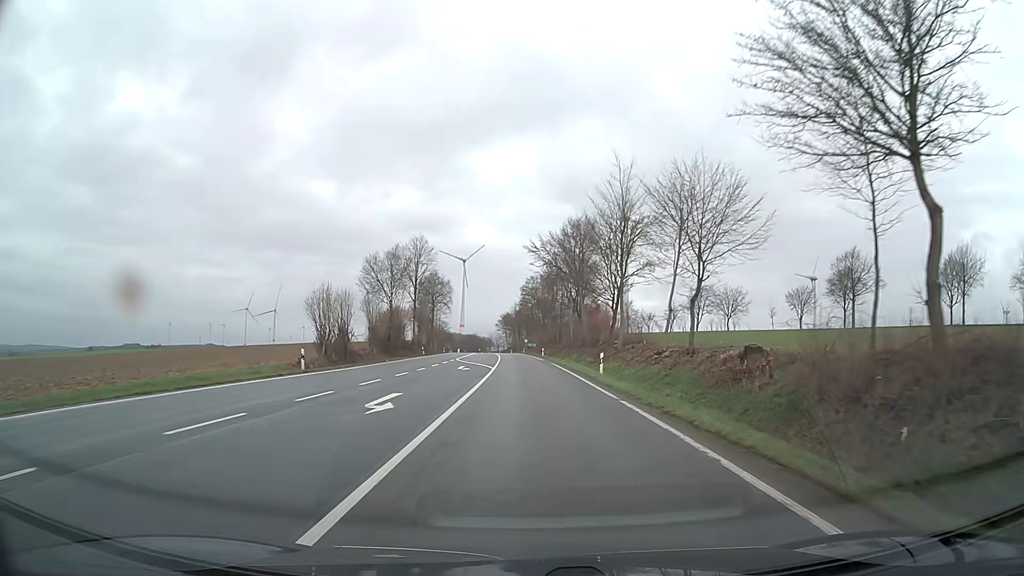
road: primary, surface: asphalt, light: Day
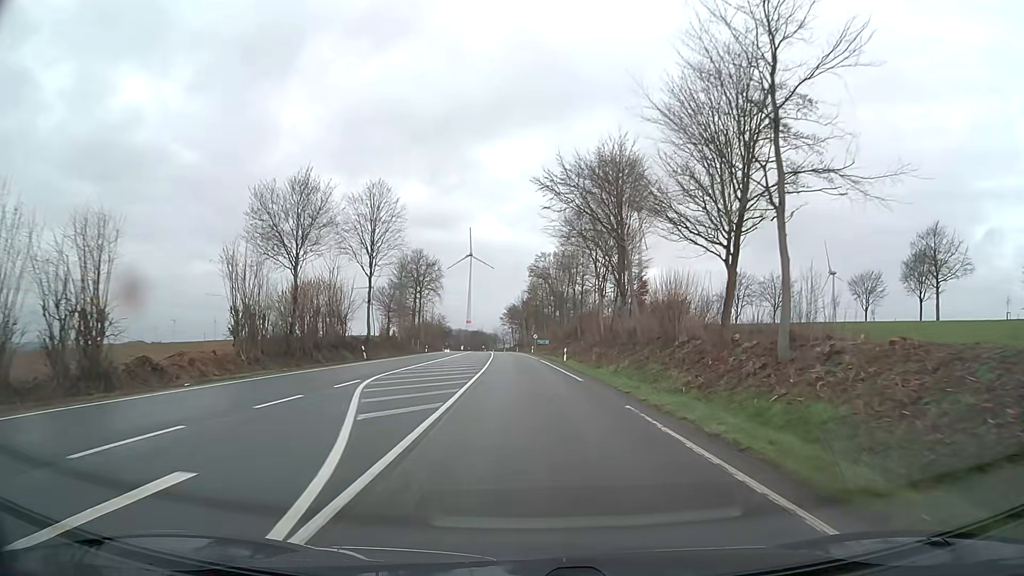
(-0.2, +32.5) m; -1°
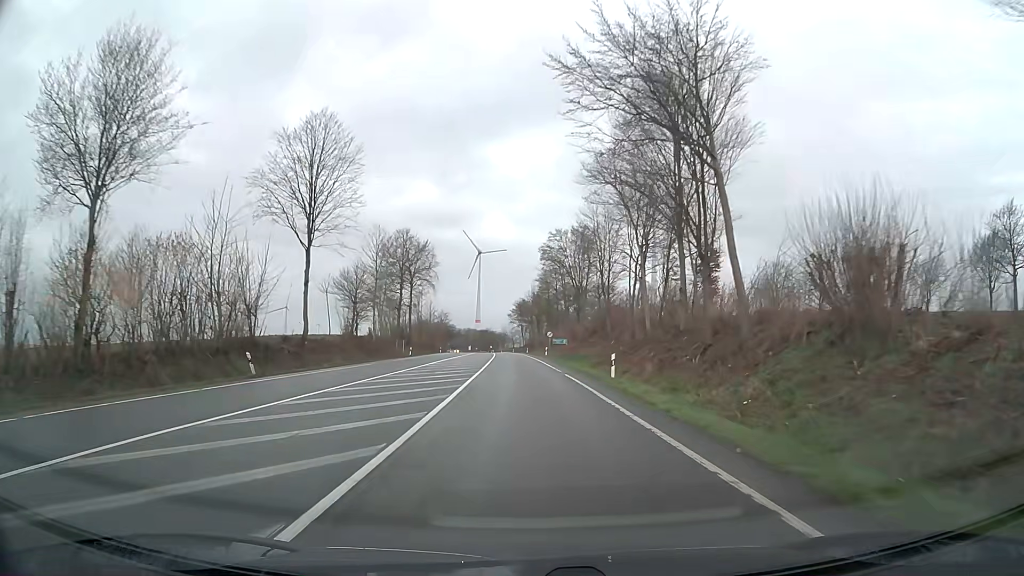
(-0.1, +21.6) m; -1°
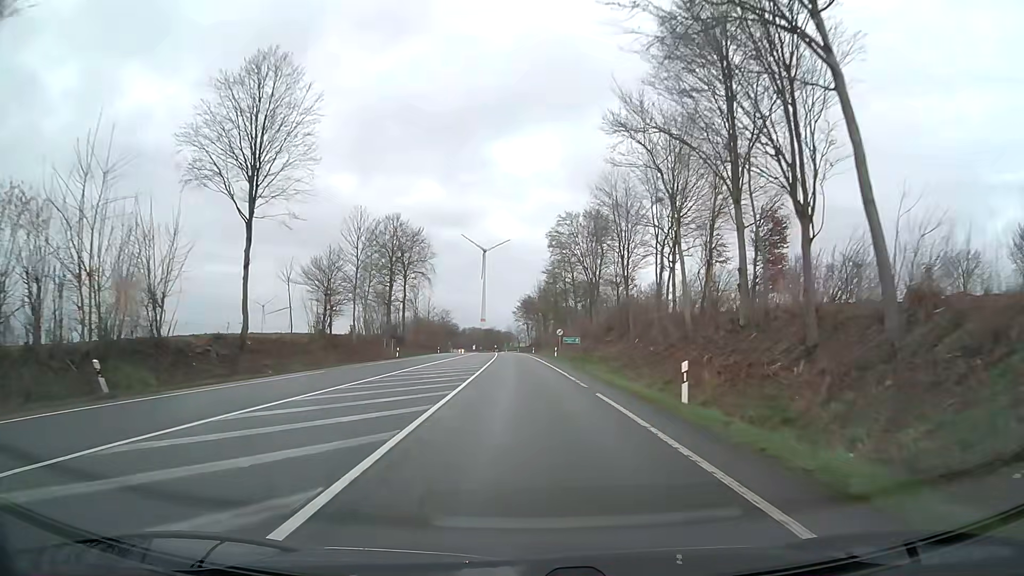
(-0.1, +10.8) m; -1°
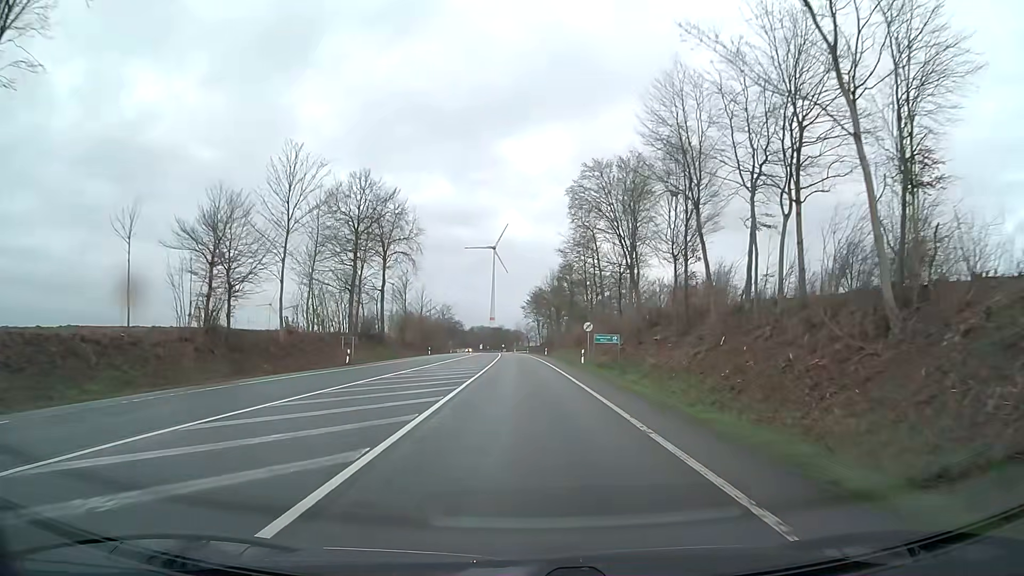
(-0.1, +21.7) m; -1°
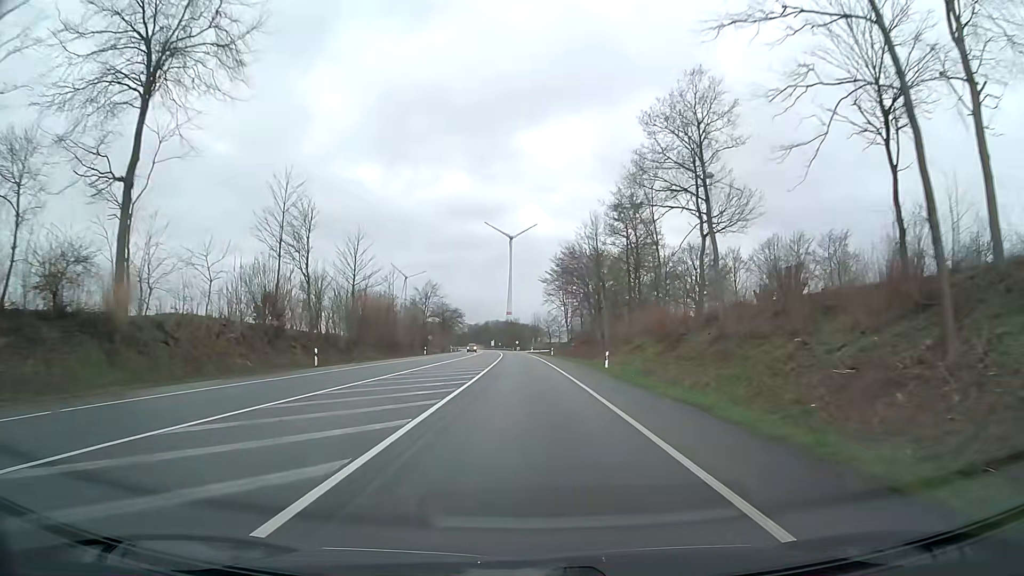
(-0.9, +57.5) m; -2°
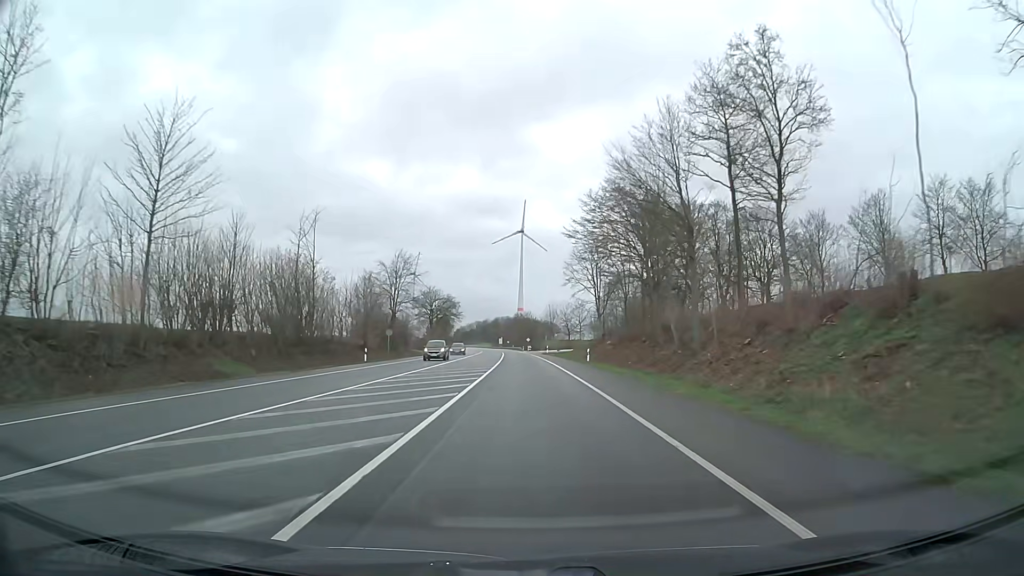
(-0.2, +38.1) m; -1°
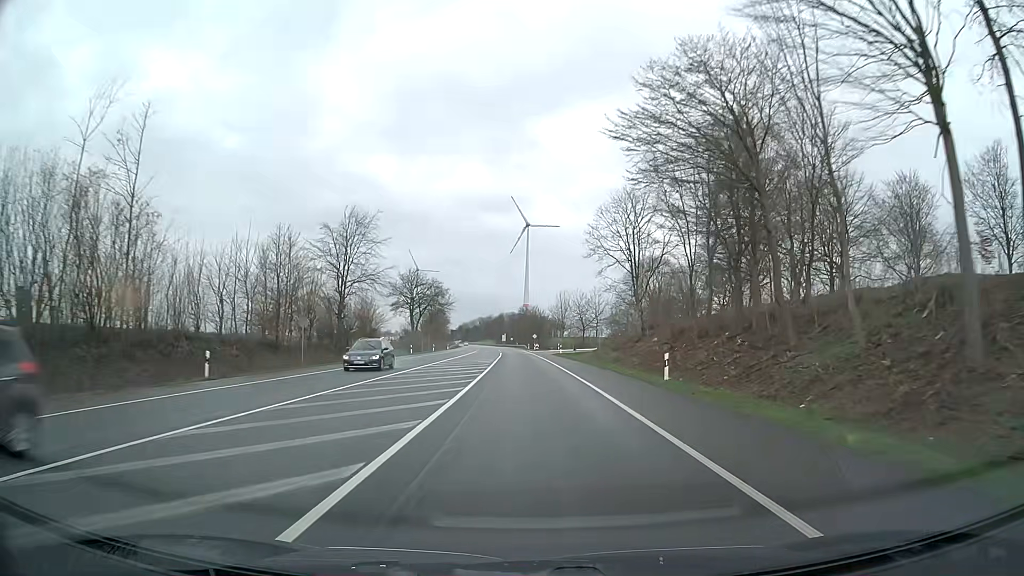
(-0.2, +26.8) m; -1°
(0, +10) (0, +20) (0, +30) (0, +40) (0, +50) (0, +60) (-1, +70) (-1, +80) (-1, +90) (-2, +100) m
